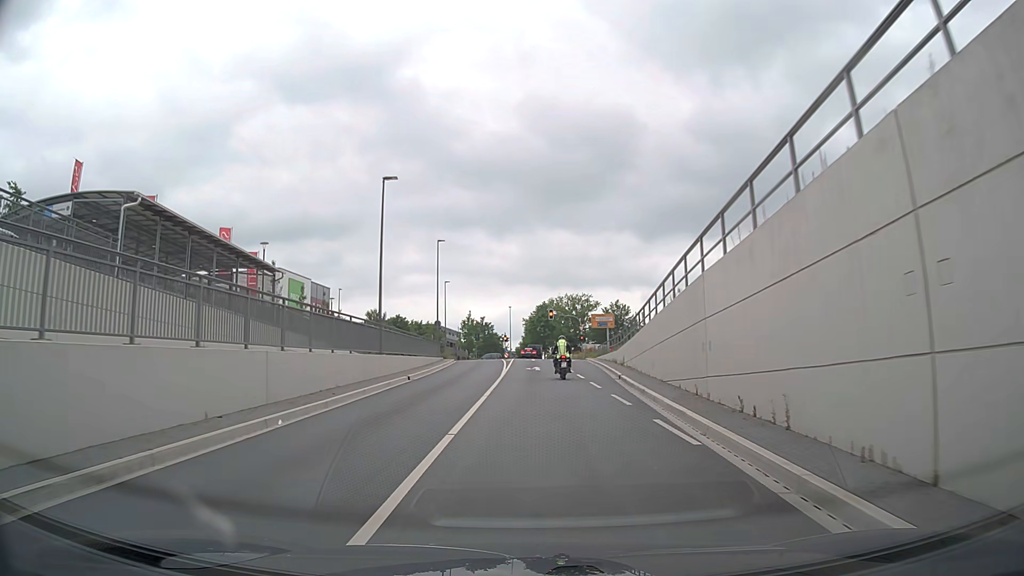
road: secondary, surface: asphalt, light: Day
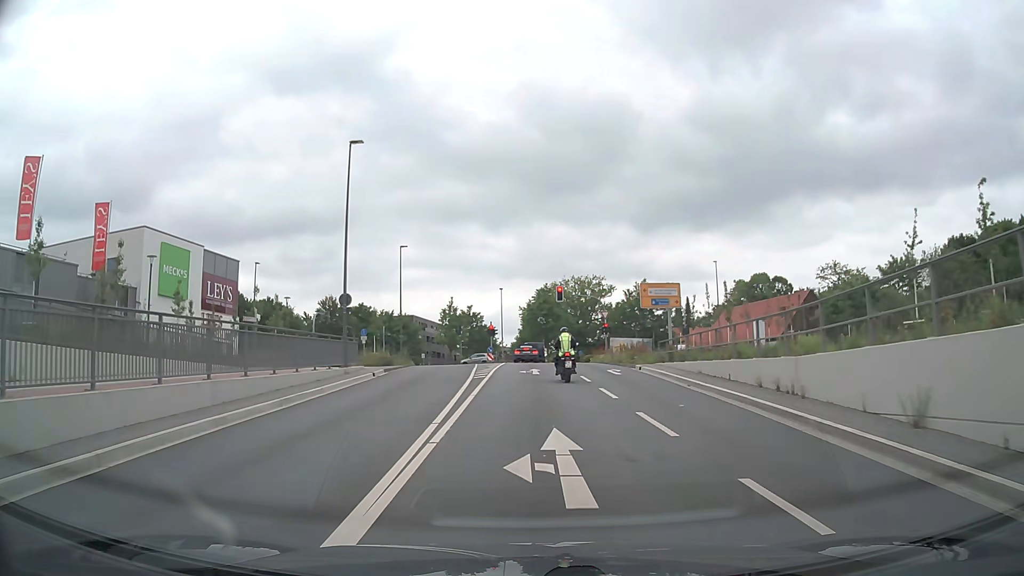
(0.0, +29.5) m; 0°
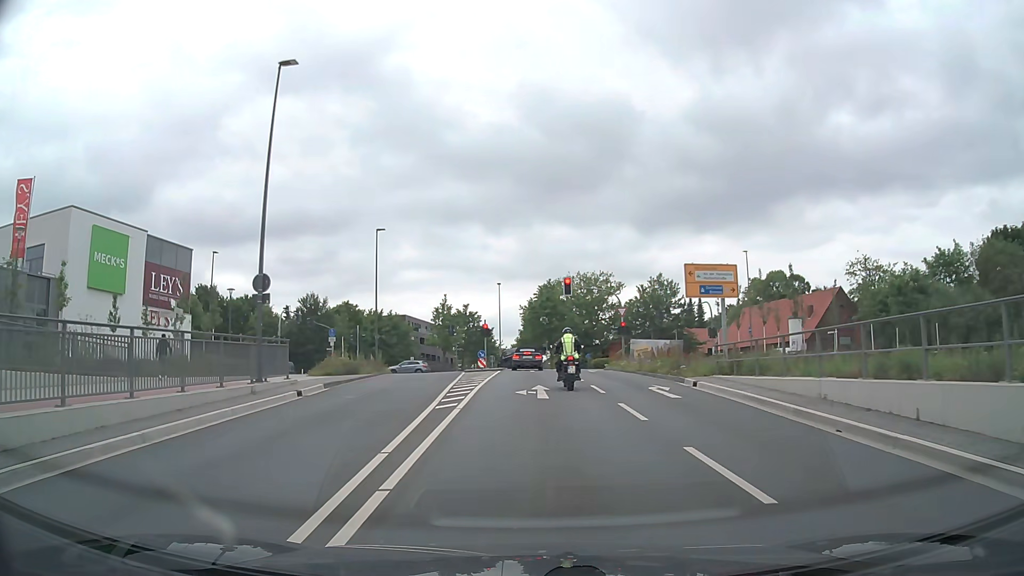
(0.0, +9.9) m; 0°
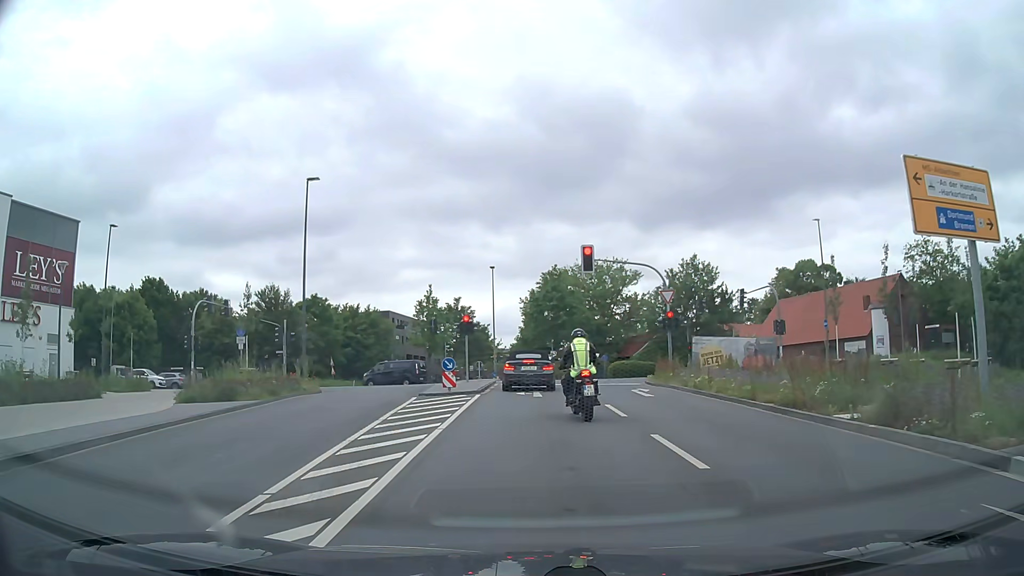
(+0.1, +16.0) m; 0°
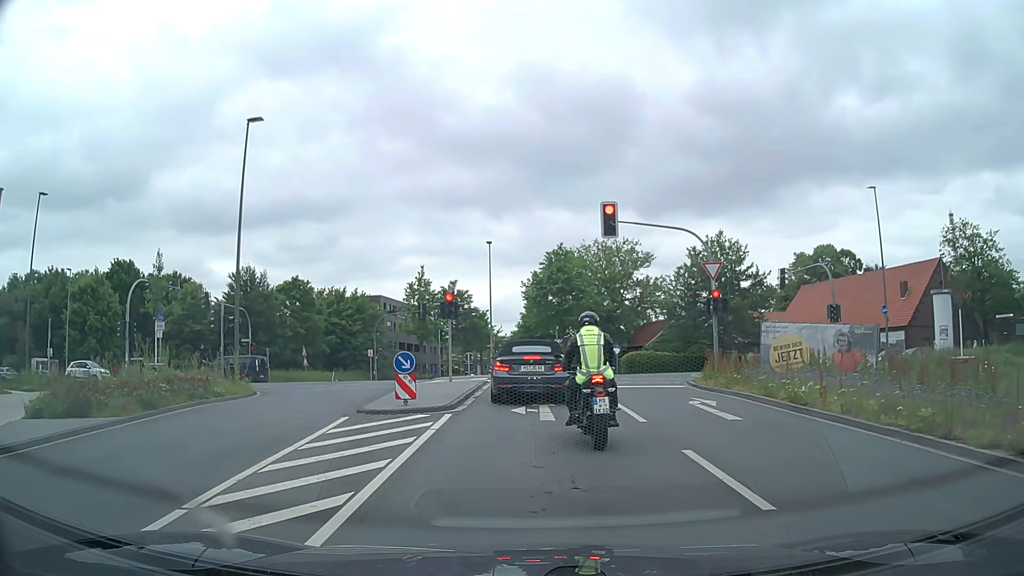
(0.0, +7.8) m; +1°
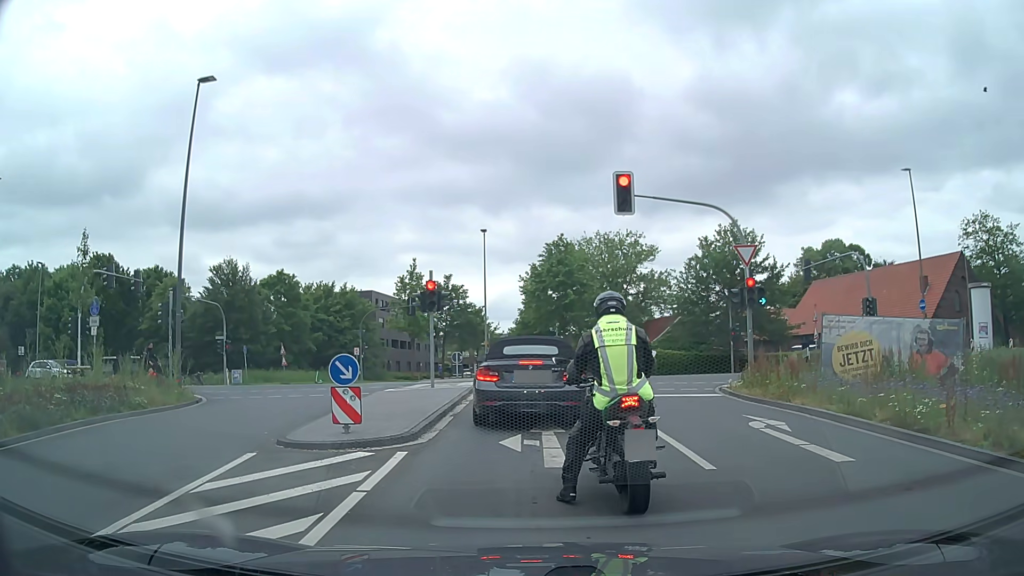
(-0.1, +4.2) m; 0°
